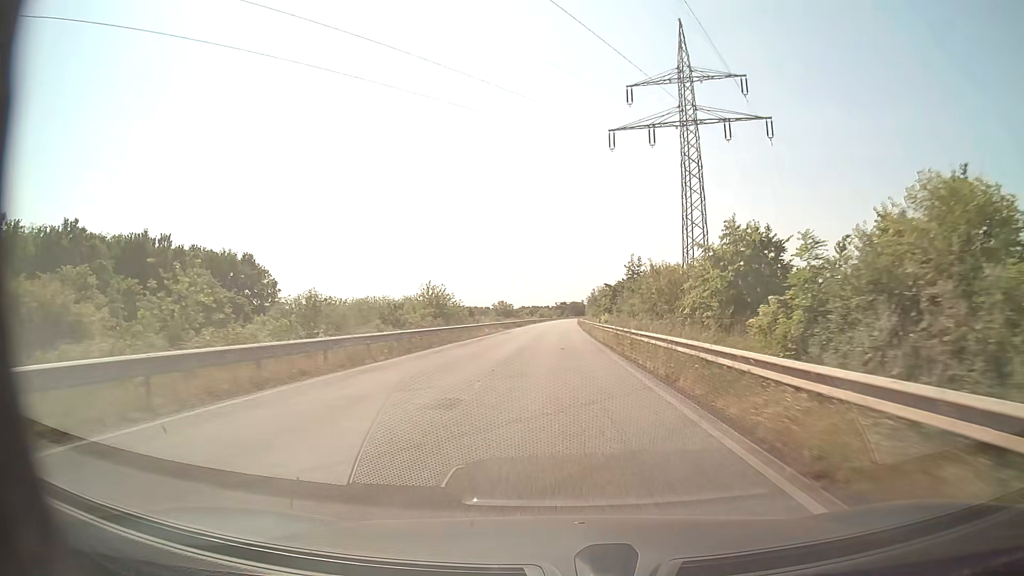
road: secondary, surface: asphalt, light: Day
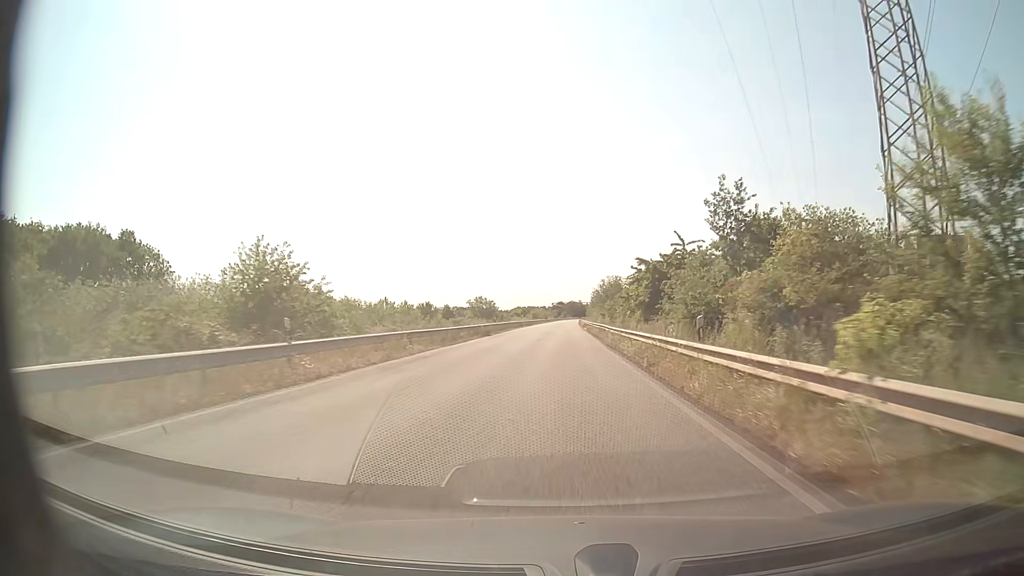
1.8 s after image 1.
(0.0, +34.4) m; 0°
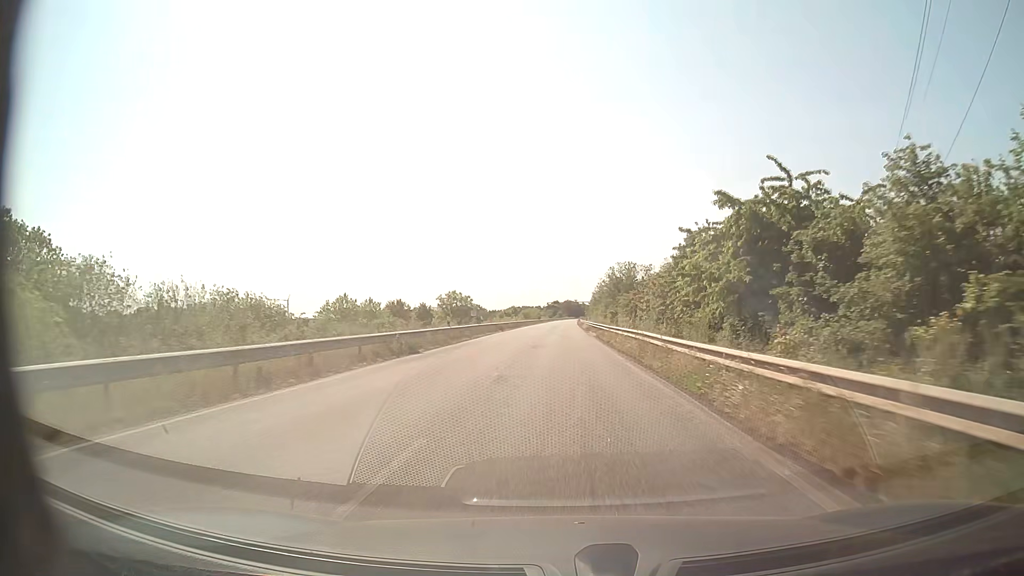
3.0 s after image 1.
(+0.1, +23.0) m; 0°
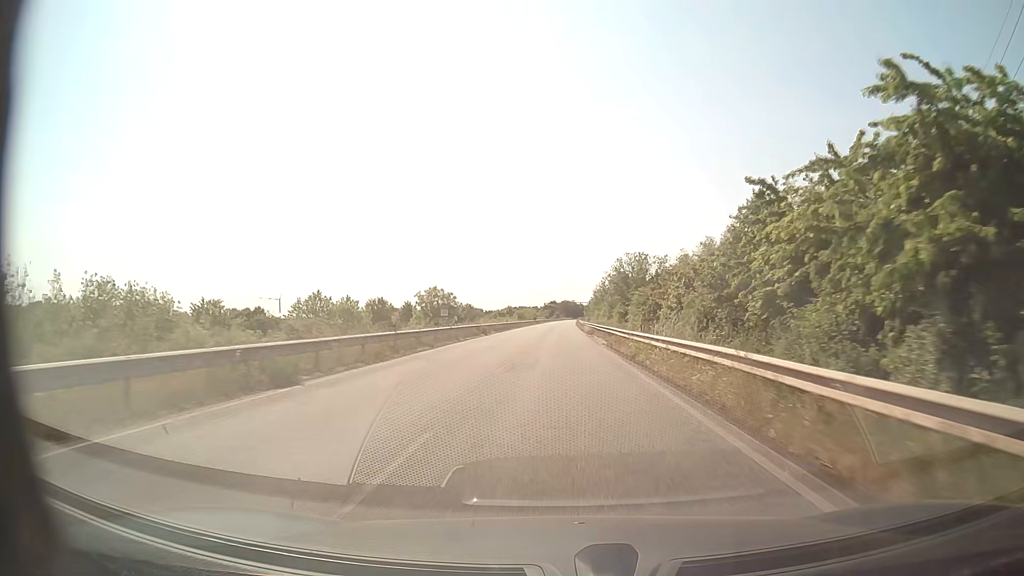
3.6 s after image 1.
(0.0, +11.5) m; 0°
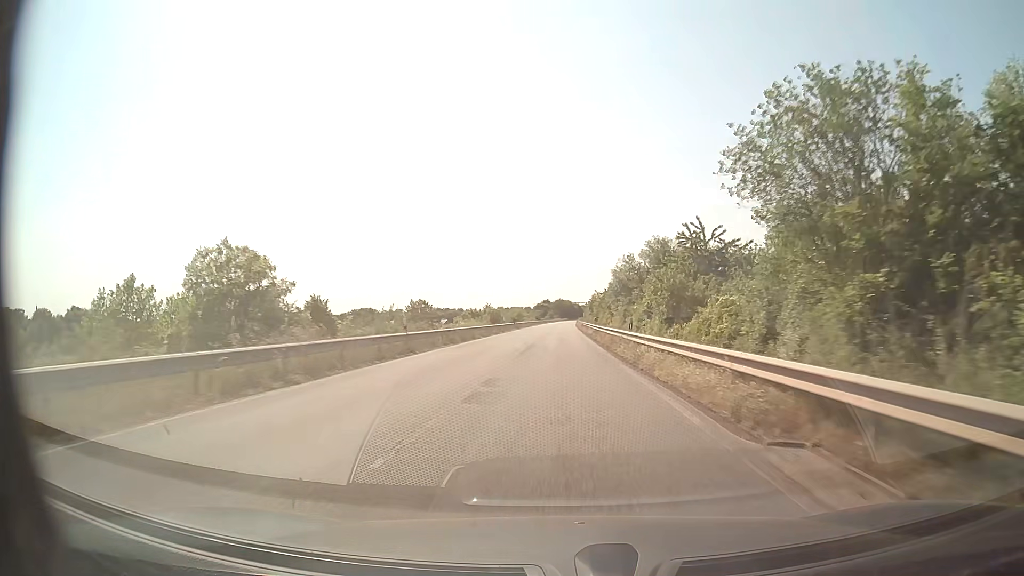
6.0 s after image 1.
(+0.2, +45.9) m; 0°
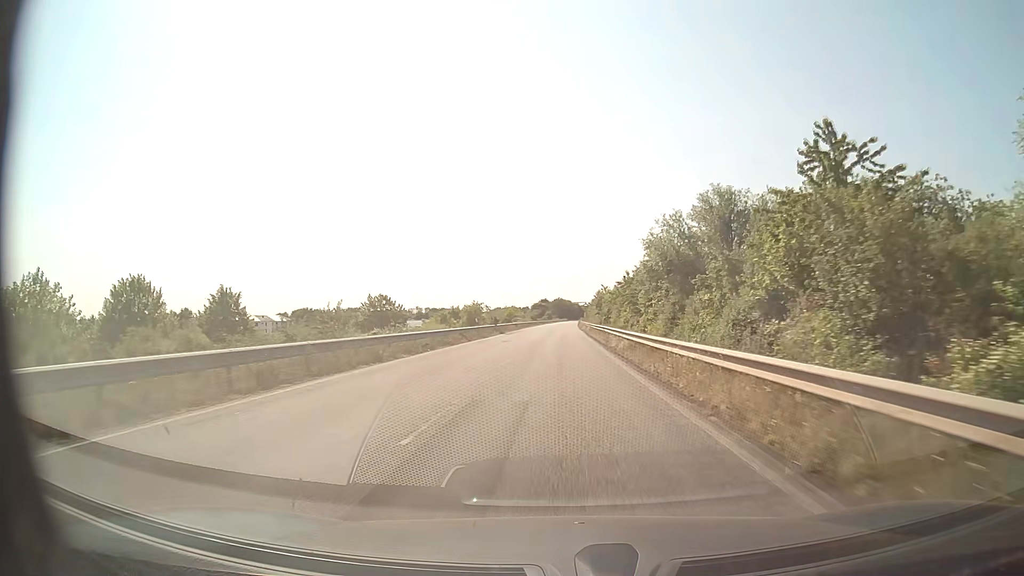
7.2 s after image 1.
(0.0, +23.0) m; 0°
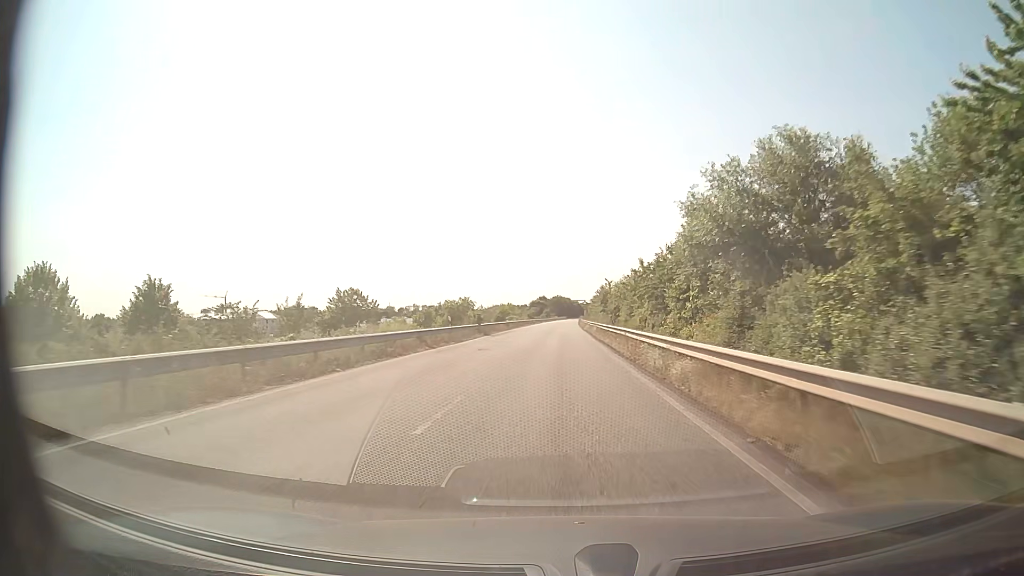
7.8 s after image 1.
(-0.1, +11.5) m; 0°
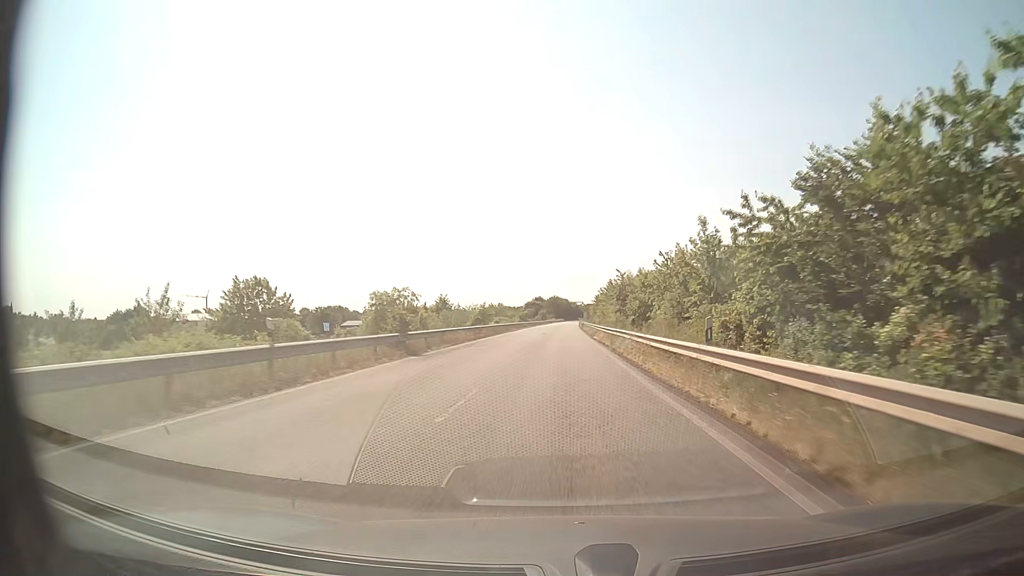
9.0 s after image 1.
(0.0, +23.0) m; 0°
(0, +10) (0, +20) (0, +30) (0, +40) (0, +50) (0, +60) (+1, +70) (+1, +80) (+1, +90) (+1, +100) m
